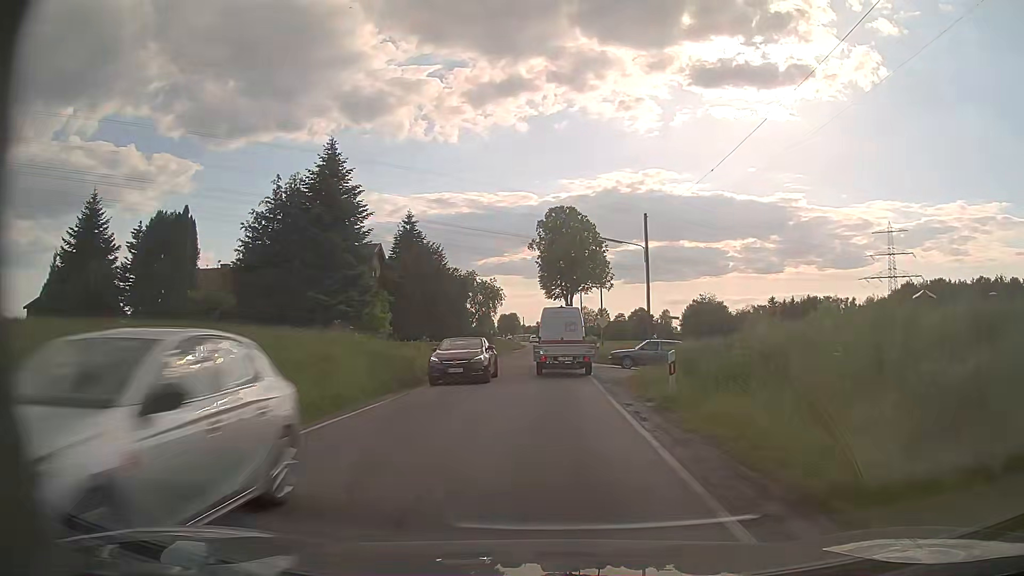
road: secondary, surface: asphalt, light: Day
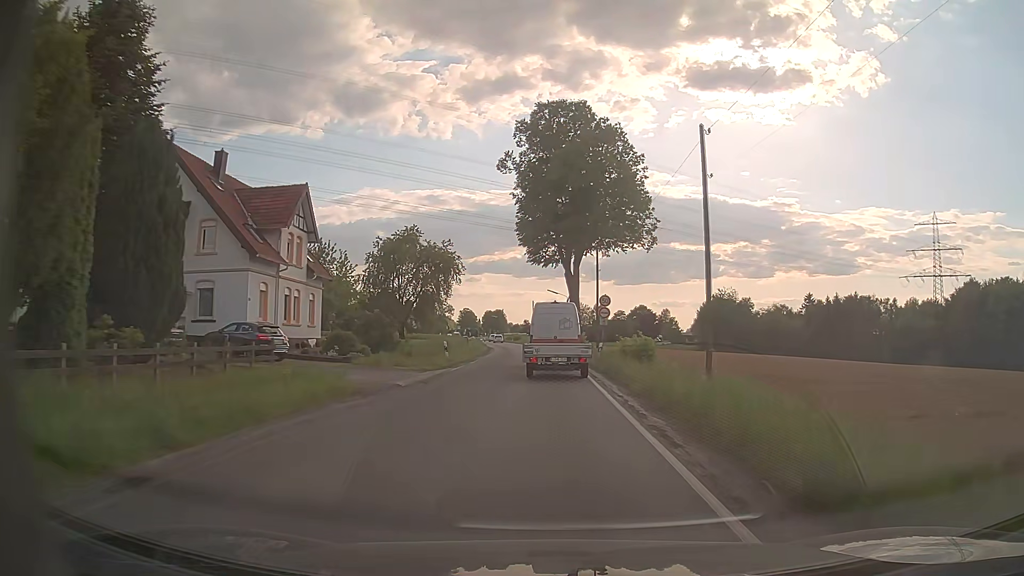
(+1.1, +47.5) m; +2°
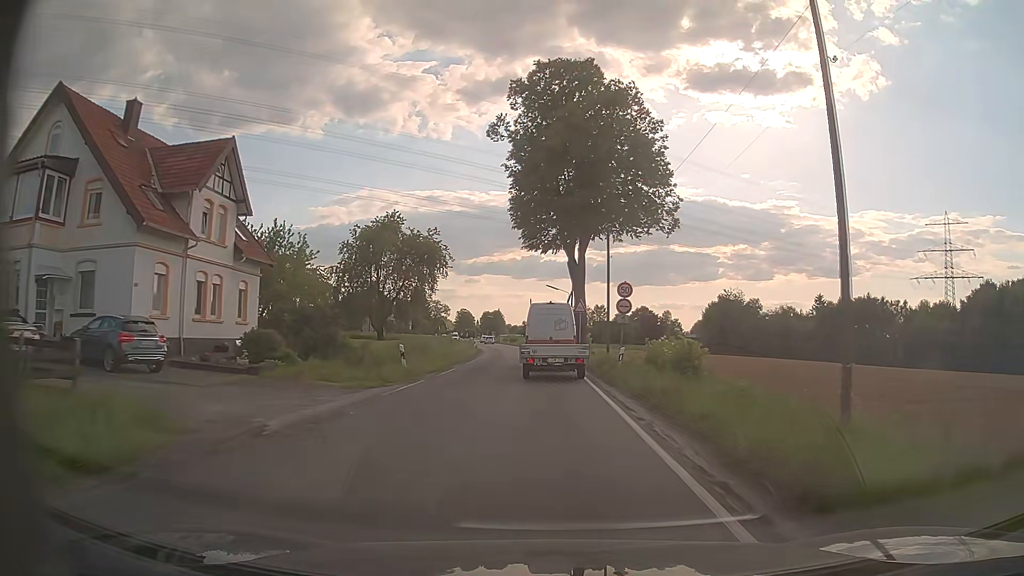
(0.0, +9.4) m; 0°
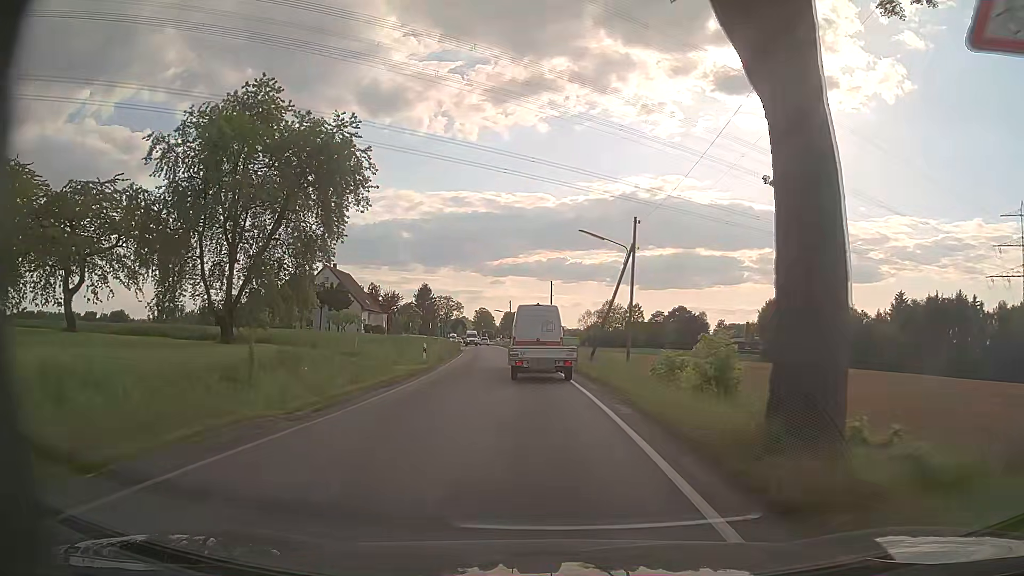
(-0.3, +36.8) m; -2°
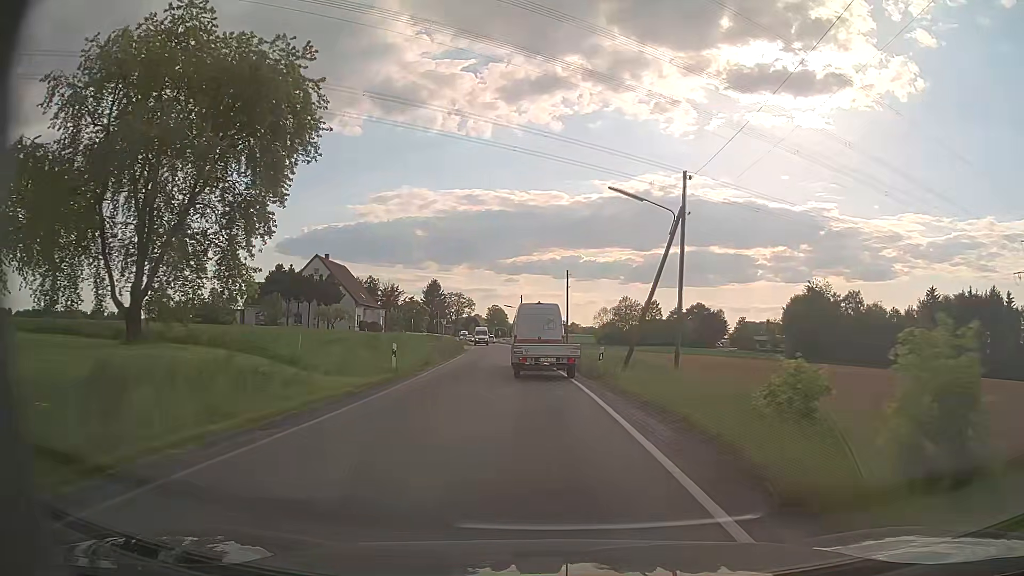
(-0.1, +9.2) m; -2°
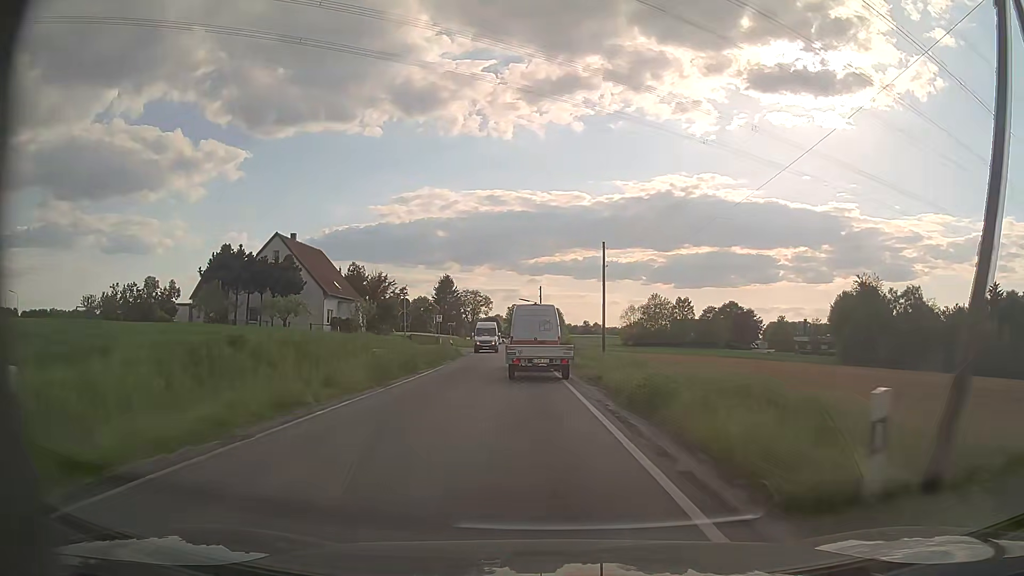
(-0.2, +18.5) m; -1°
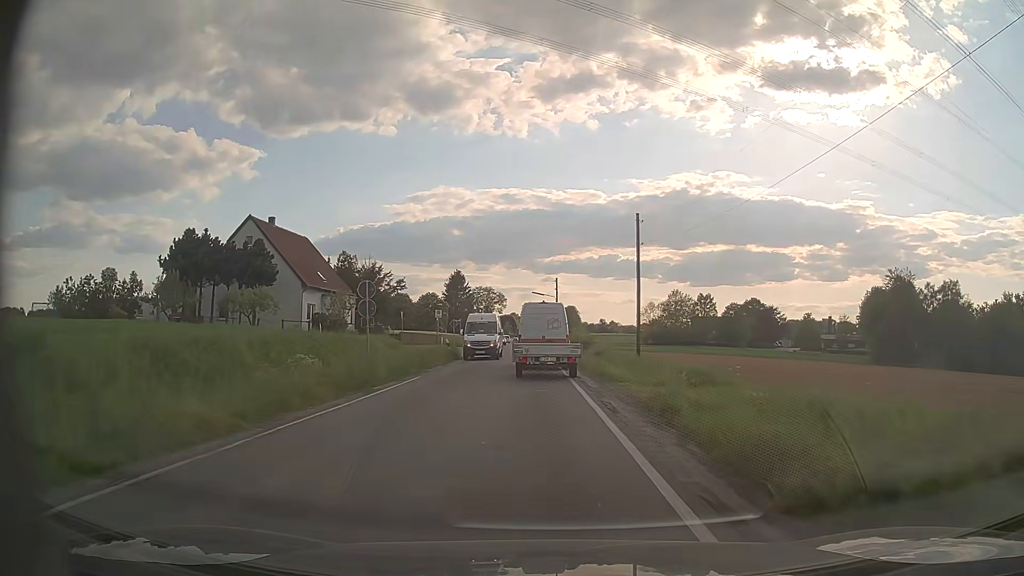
(-0.1, +9.3) m; -1°
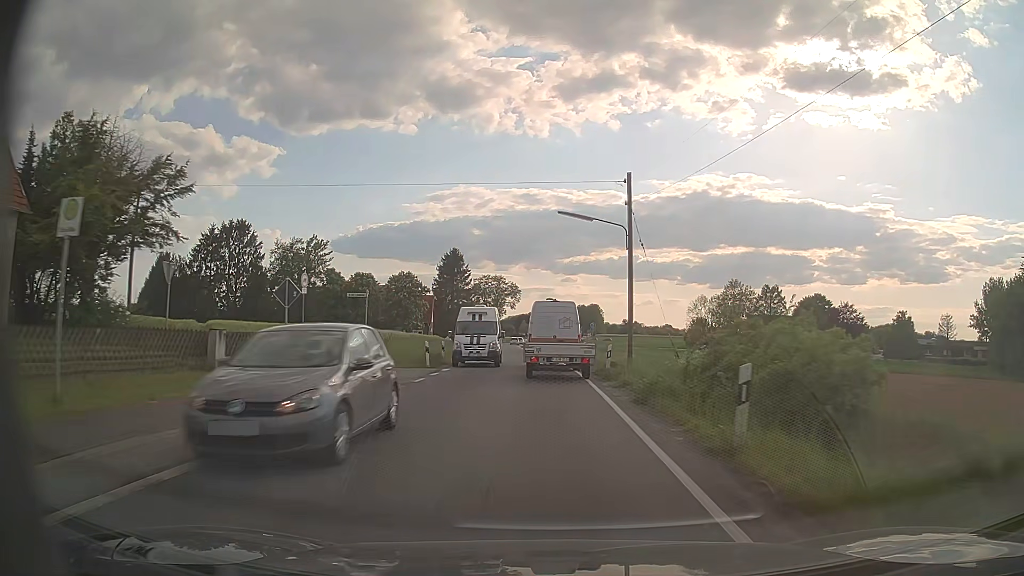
(-1.3, +46.3) m; -2°
(0, +10) (0, +20) (0, +30) (-1, +40) (-2, +50) (-2, +60) (-3, +70) (-4, +80) (-5, +90) (-6, +100) m
